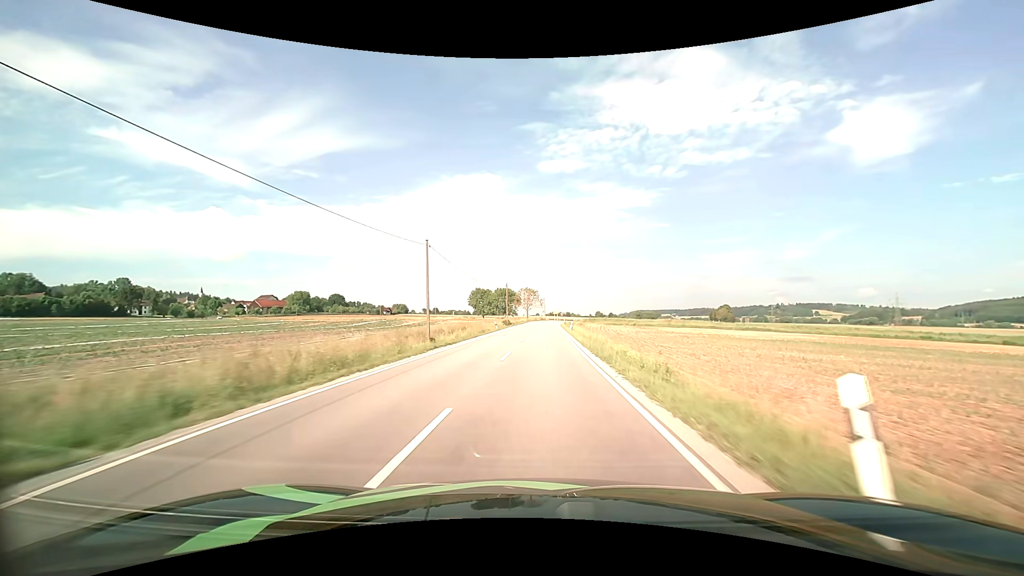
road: secondary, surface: asphalt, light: Day
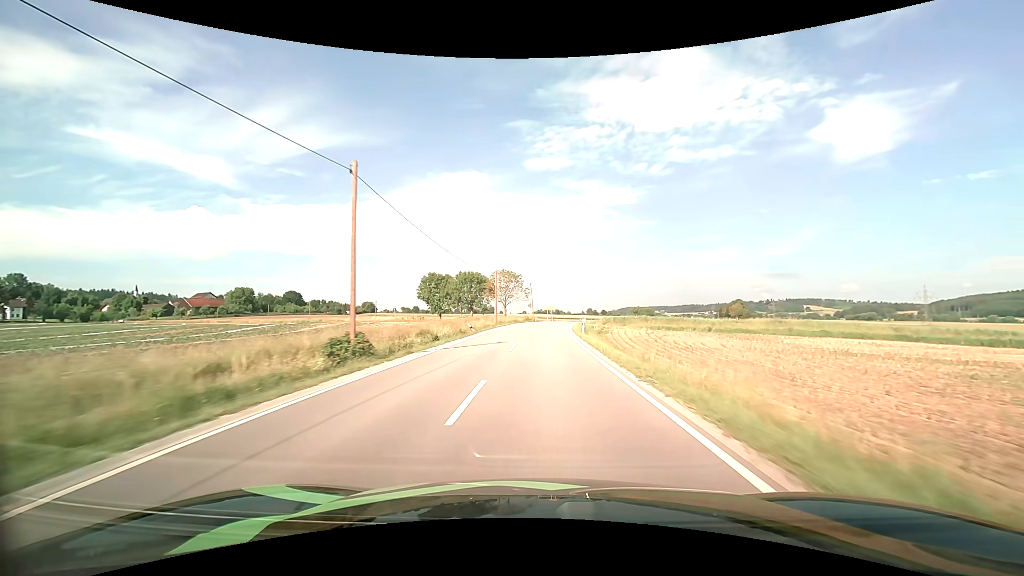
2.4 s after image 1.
(+0.8, +57.0) m; +2°
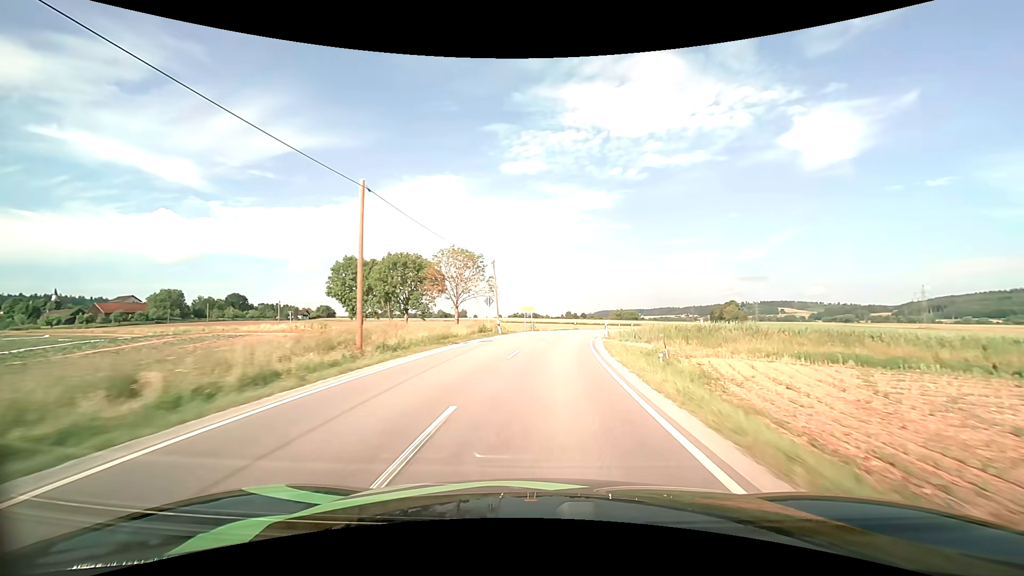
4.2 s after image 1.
(+0.4, +38.4) m; +2°
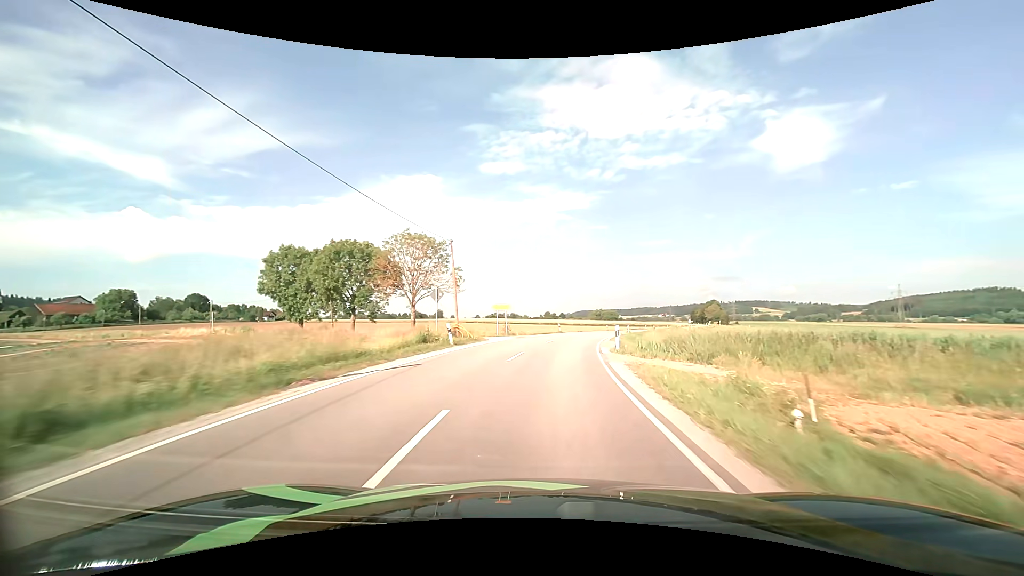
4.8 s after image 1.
(+0.2, +12.1) m; +2°
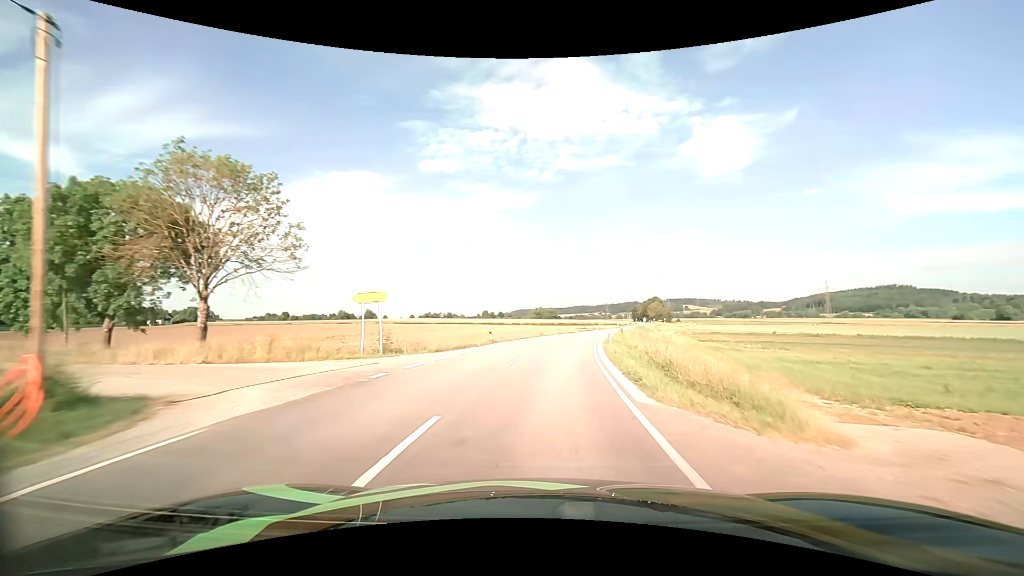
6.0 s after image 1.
(+1.4, +23.9) m; +7°
(0, +10) (+1, +20) (+2, +30) (+3, +40) (+5, +50) (+7, +60) (+9, +69) (+11, +79) (+14, +89) (+16, +98) m
